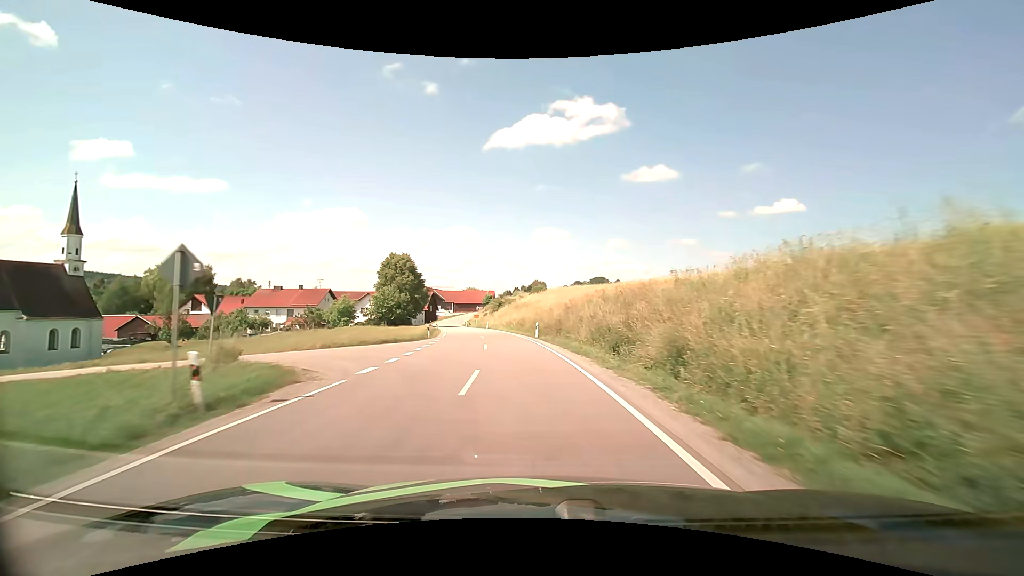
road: secondary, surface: asphalt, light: Day
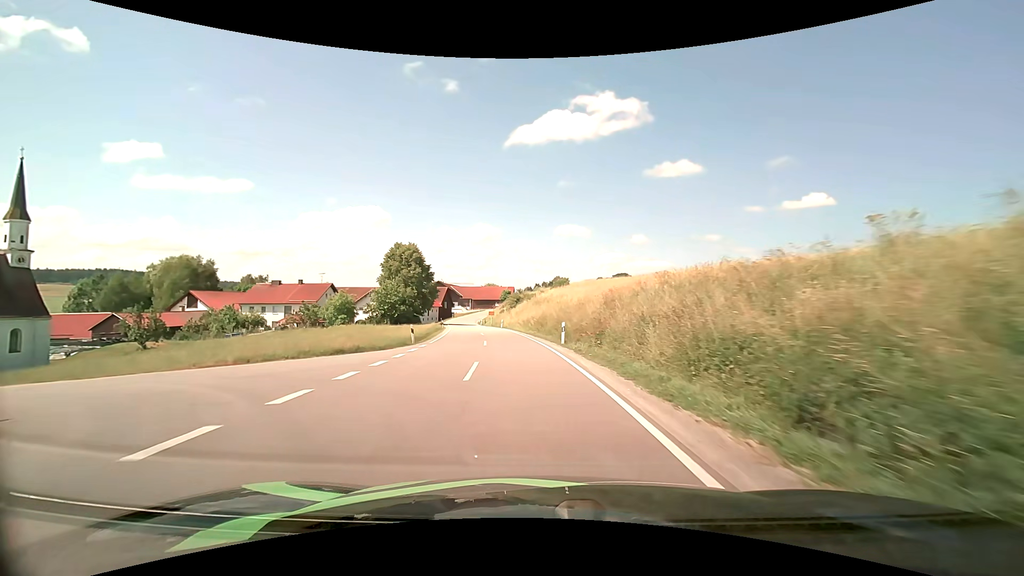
(-0.2, +10.4) m; -3°
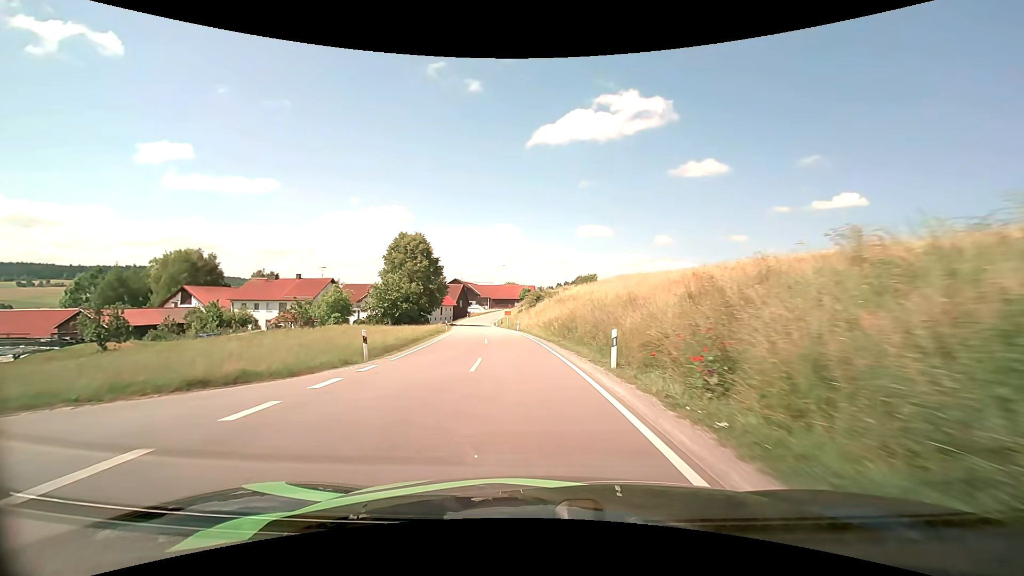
(-0.2, +10.2) m; -2°
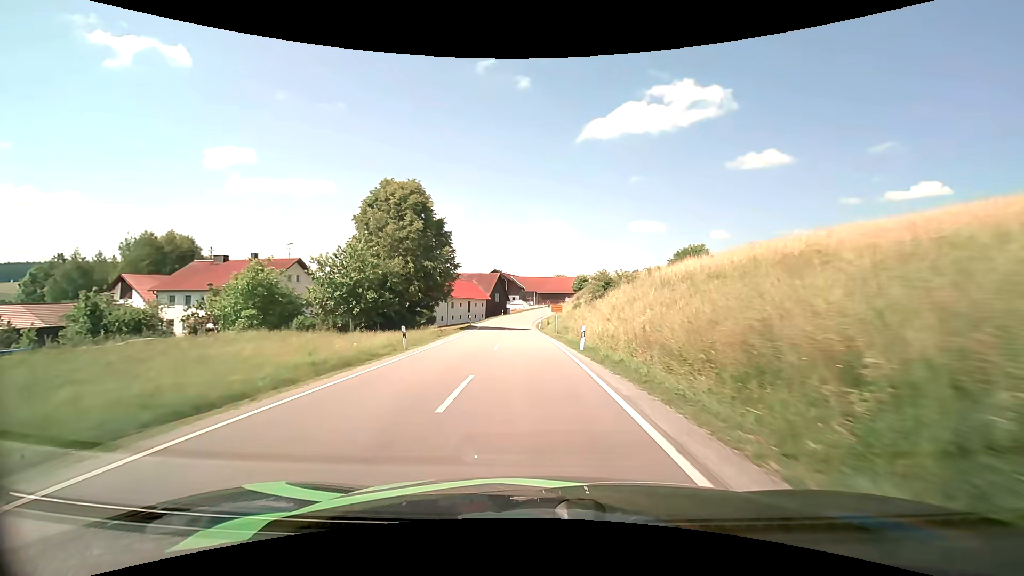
(-1.6, +29.3) m; -6°
(0, +10) (0, +20) (-1, +30) (-1, +40) (-1, +50) (-2, +60) (-2, +70) (-1, +80) (0, +90) (+1, +100) m
